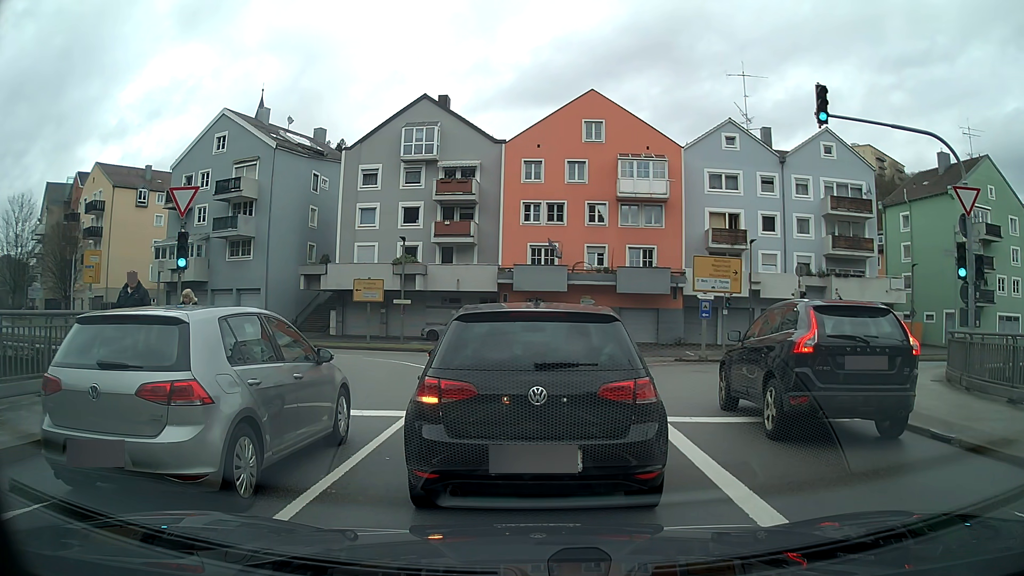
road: primary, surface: asphalt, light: Day
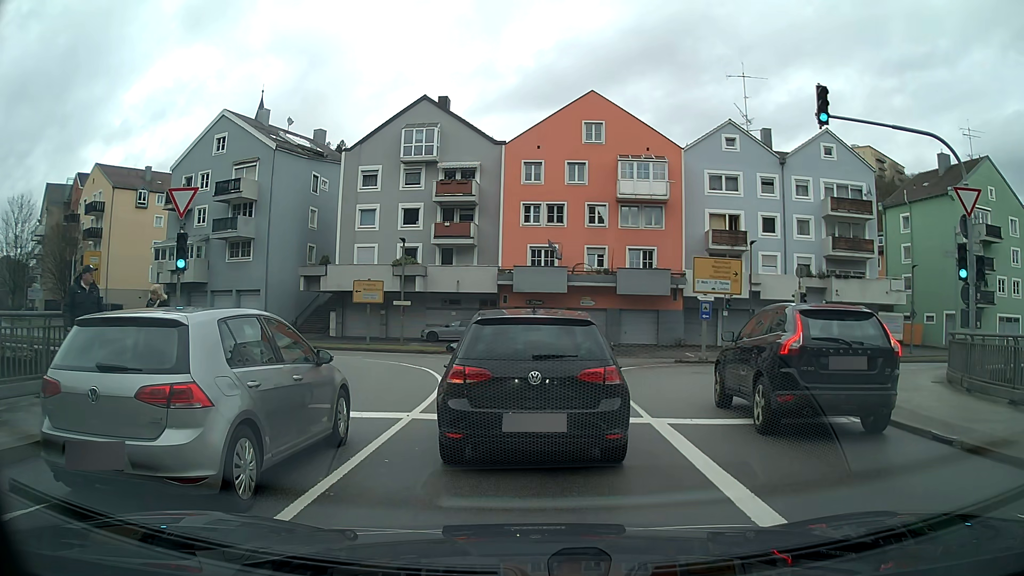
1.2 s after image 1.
(0.0, 0.0) m; 0°
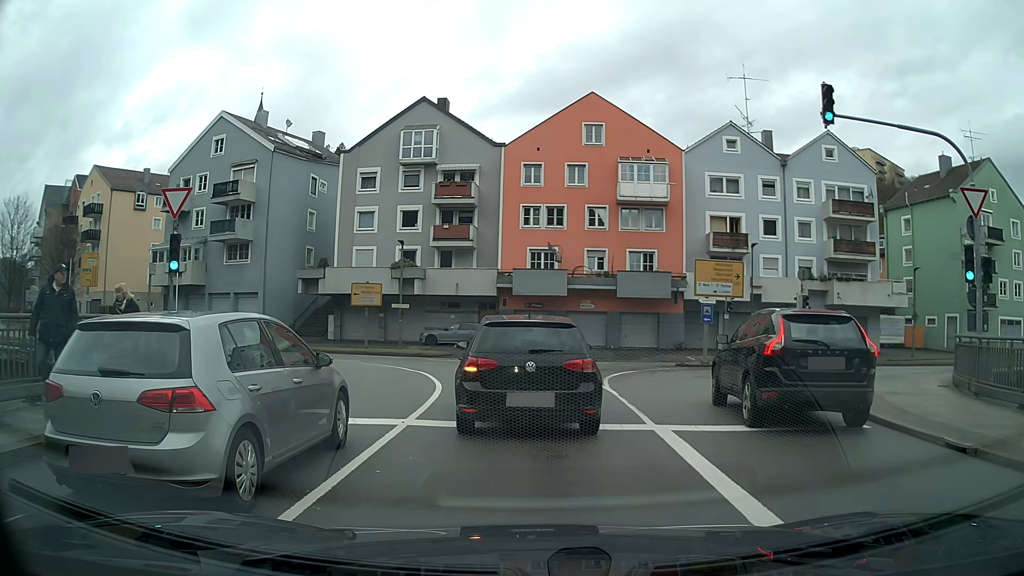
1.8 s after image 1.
(0.0, +0.4) m; 0°
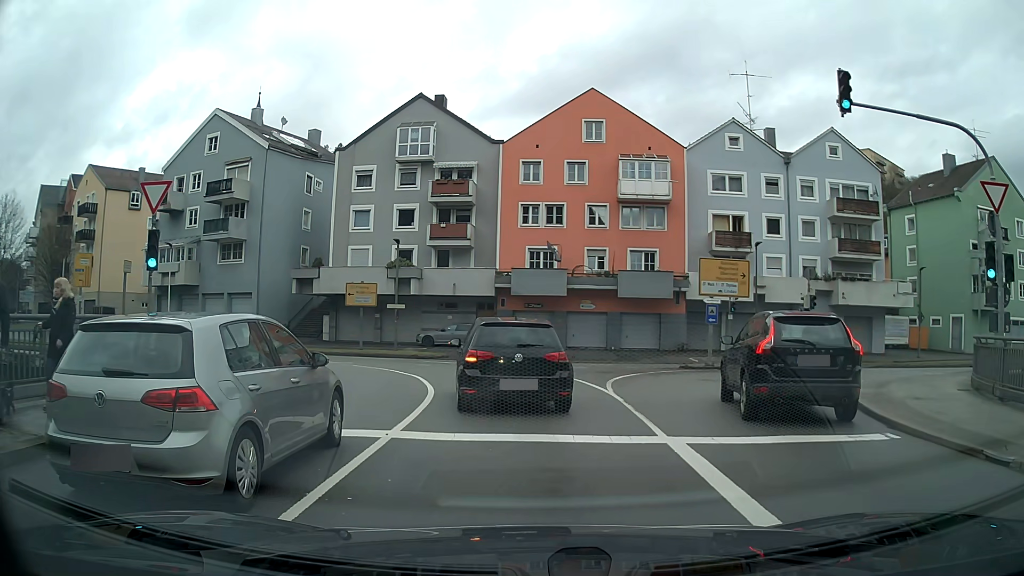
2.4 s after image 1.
(0.0, +1.0) m; 0°
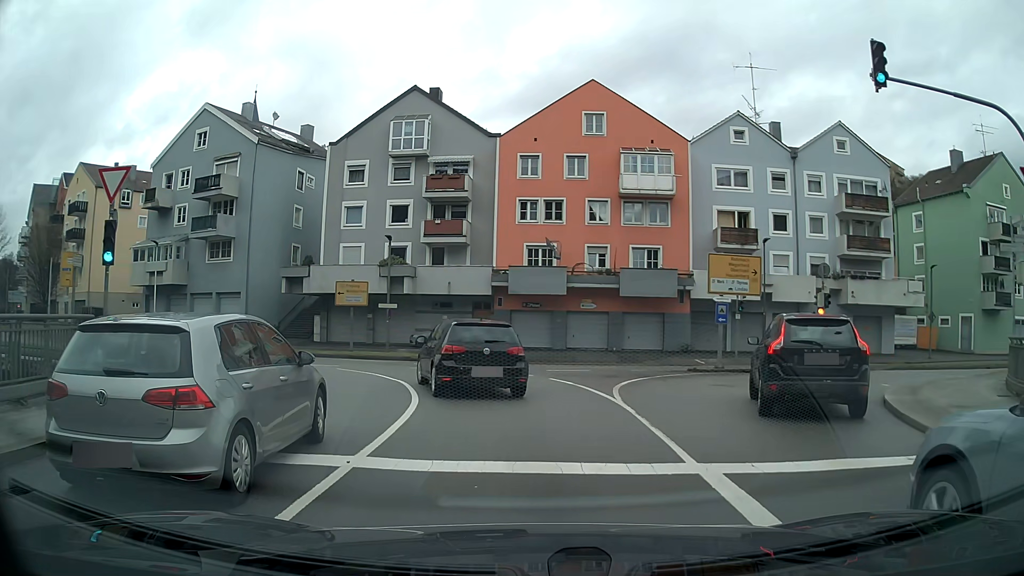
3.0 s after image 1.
(0.0, +1.8) m; 0°
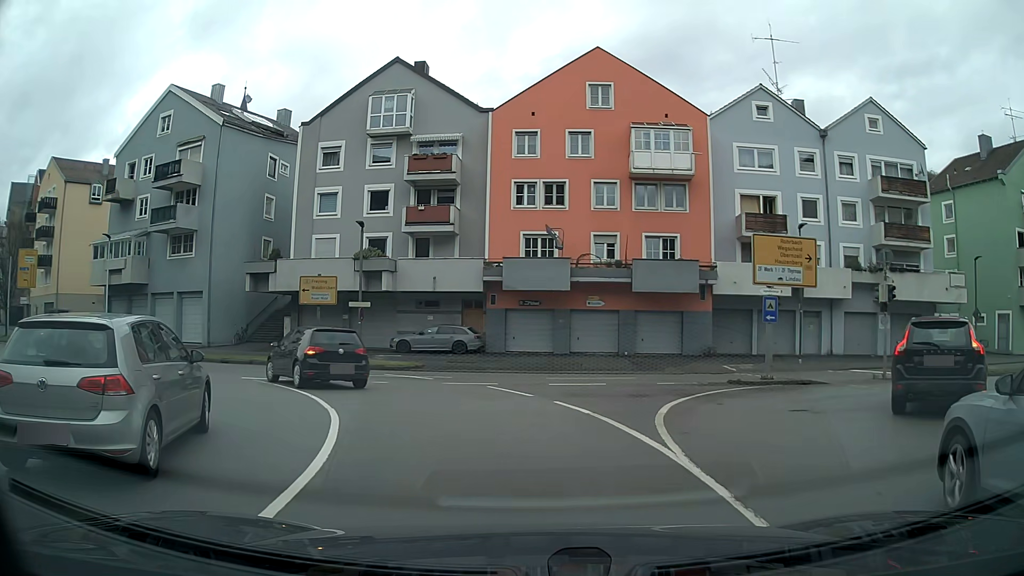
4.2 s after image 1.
(0.0, +5.7) m; -1°
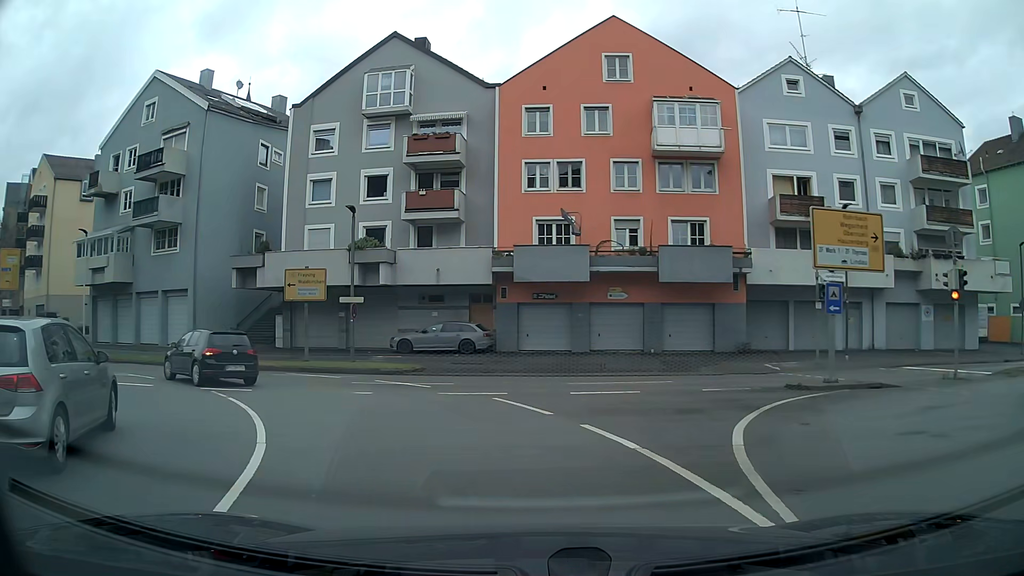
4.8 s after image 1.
(-0.1, +3.6) m; -2°
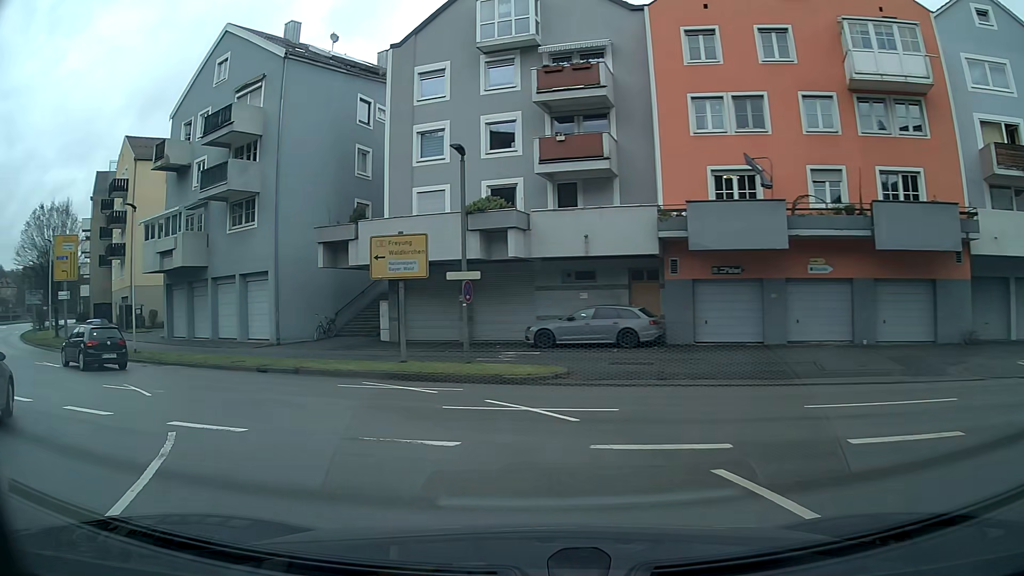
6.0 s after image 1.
(-1.0, +7.7) m; -15°
(-3, +10) (-9, +17) (-17, +23) (-25, +29) (-32, +36) (-39, +43) (-45, +51) (-51, +59) (-55, +68) (-59, +78) m
